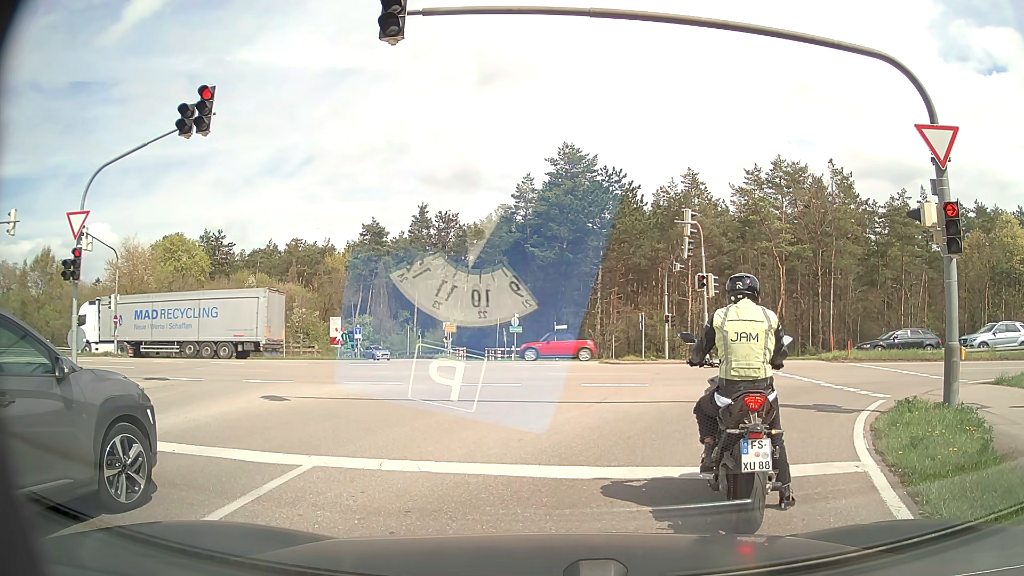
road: secondary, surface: asphalt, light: Day
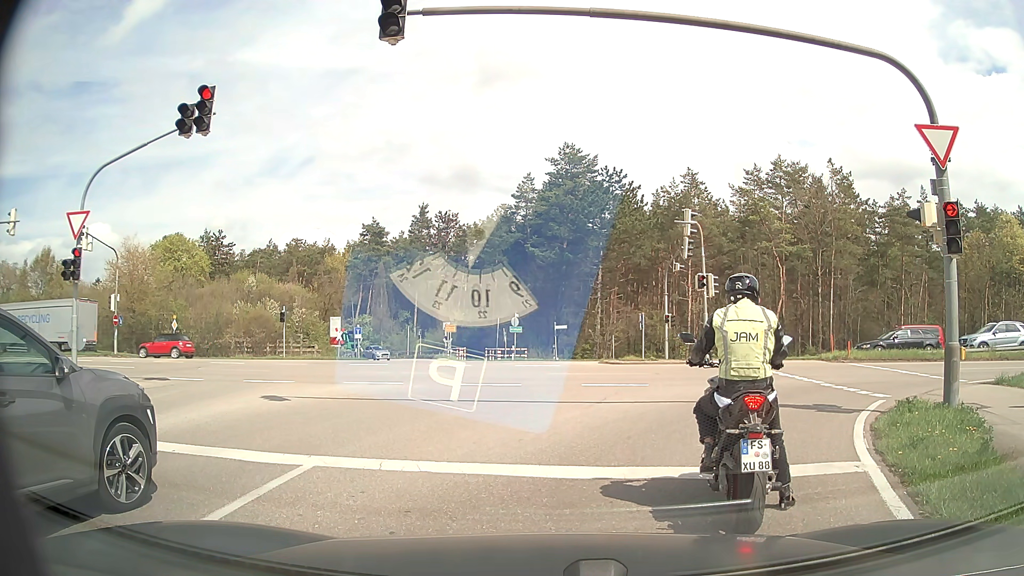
(0.0, 0.0) m; 0°
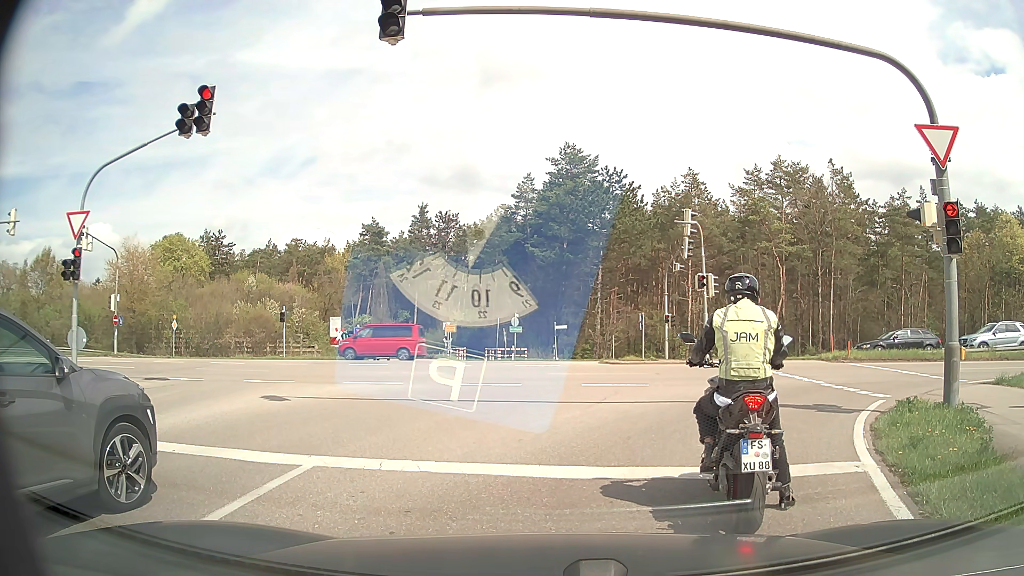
(0.0, 0.0) m; 0°
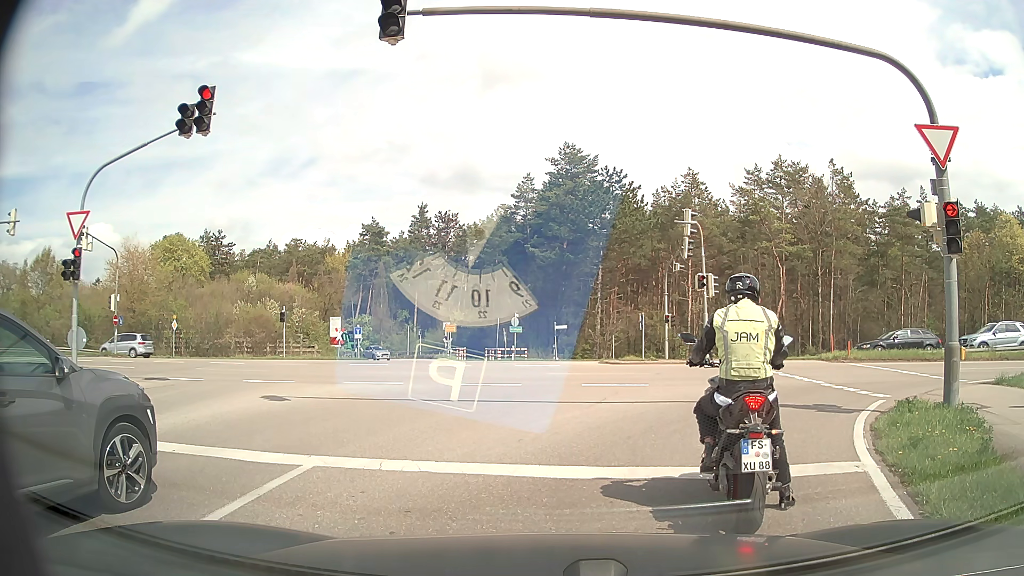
(0.0, 0.0) m; 0°
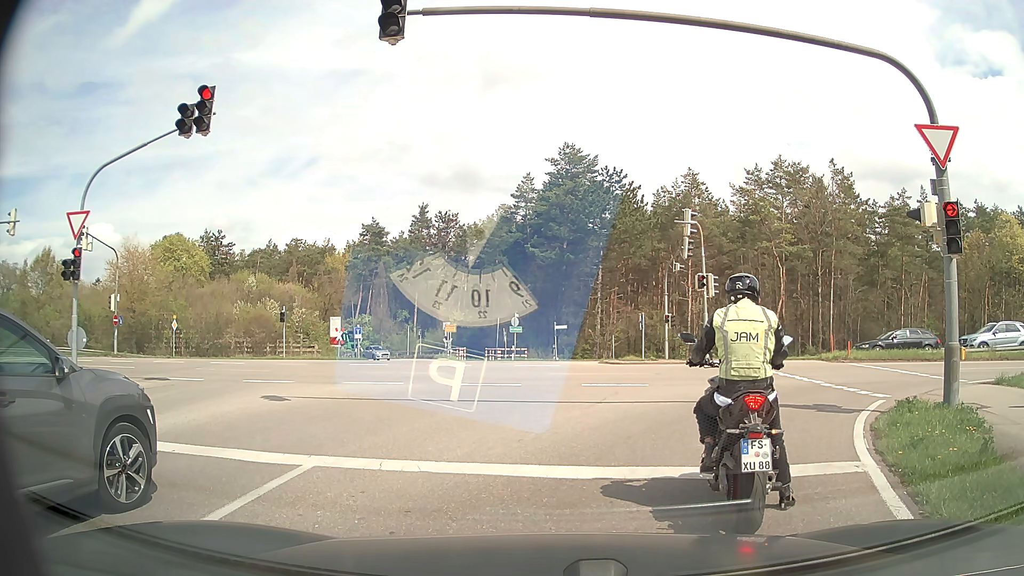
(0.0, 0.0) m; 0°
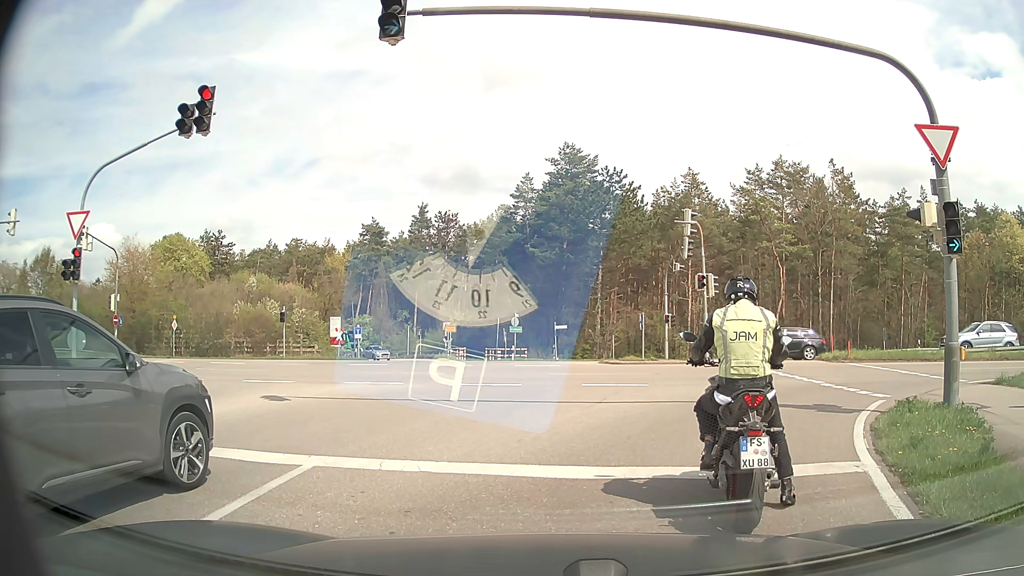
(0.0, 0.0) m; 0°
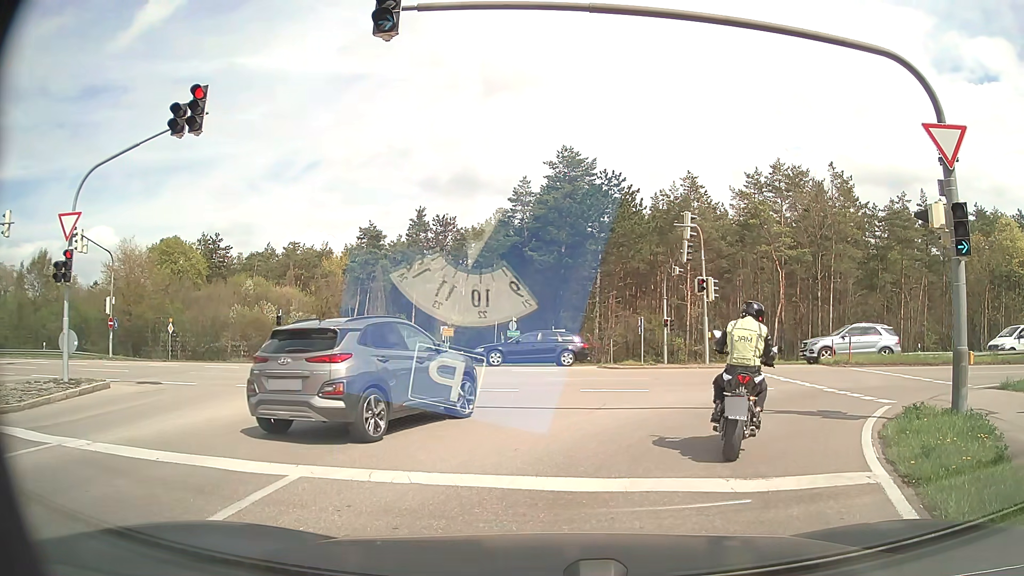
(0.0, +0.3) m; 0°
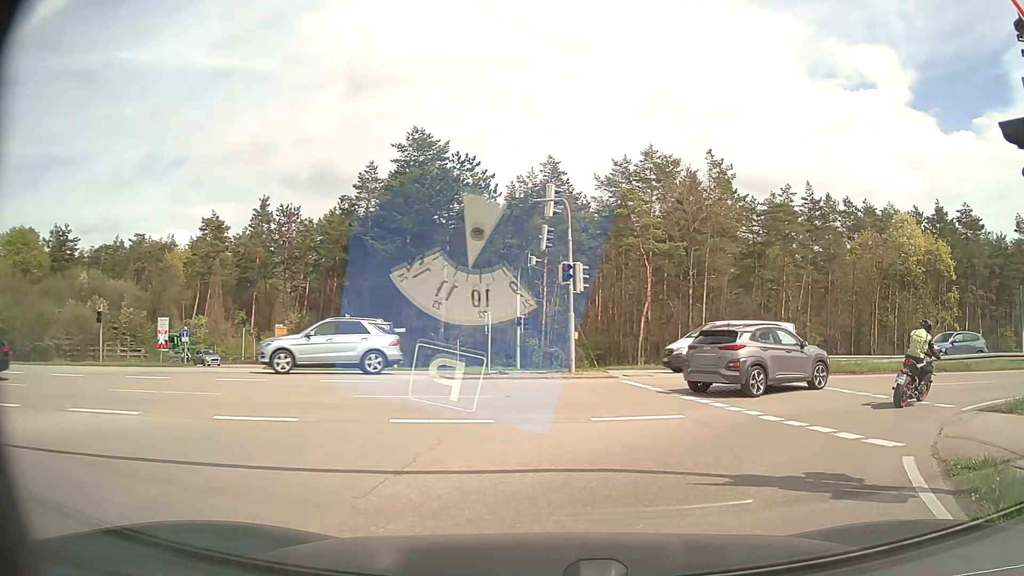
(+0.7, +5.9) m; +15°
(+3, +9) (+10, +16) (+20, +18) (+30, +20) (+40, +22) (+49, +23) (+59, +25) (+69, +27) (+79, +29) (+89, +31) m
